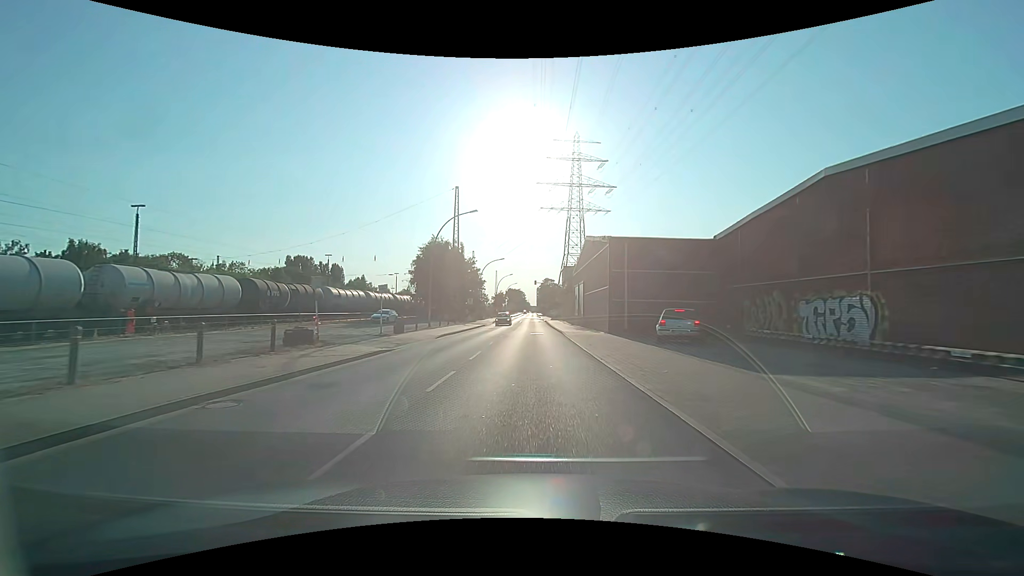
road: secondary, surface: asphalt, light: Day
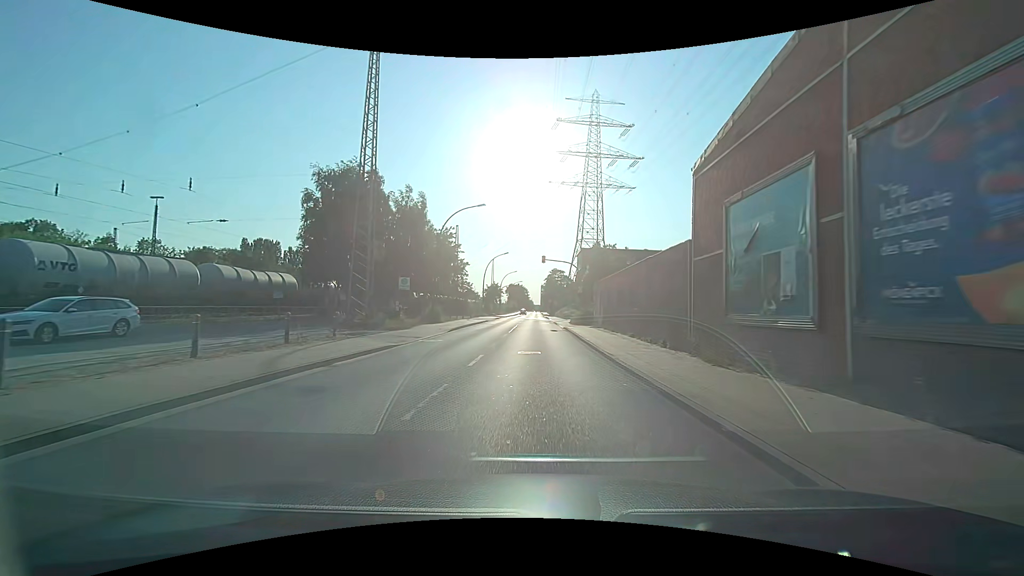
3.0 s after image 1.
(-0.2, +38.6) m; 0°
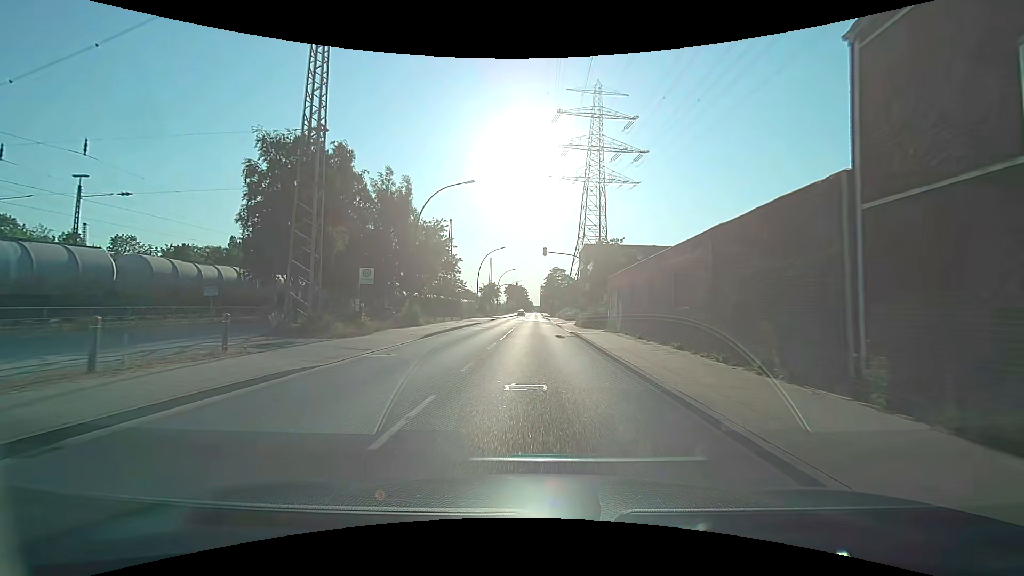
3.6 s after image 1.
(0.0, +7.4) m; 0°
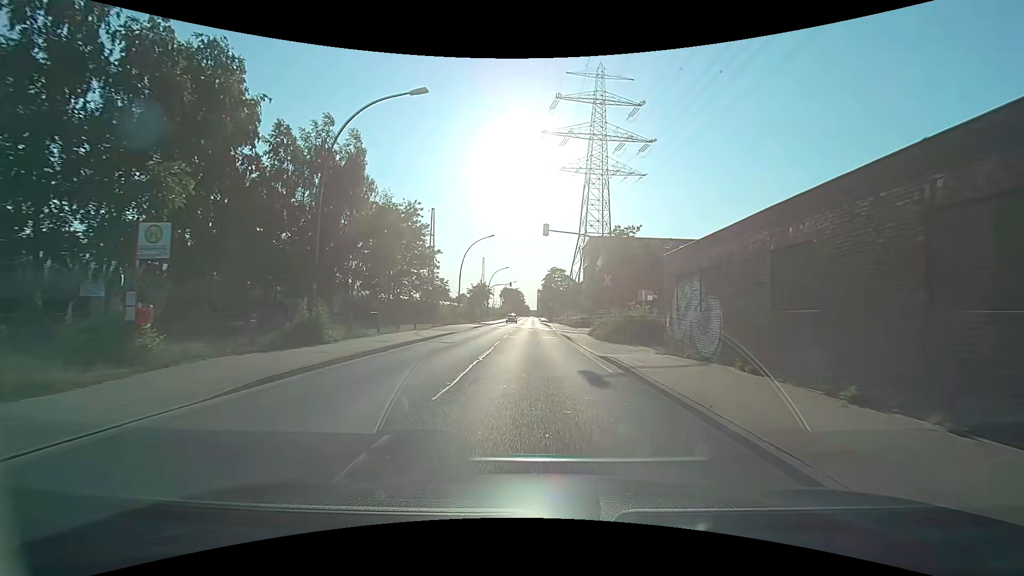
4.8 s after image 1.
(0.0, +14.3) m; 0°
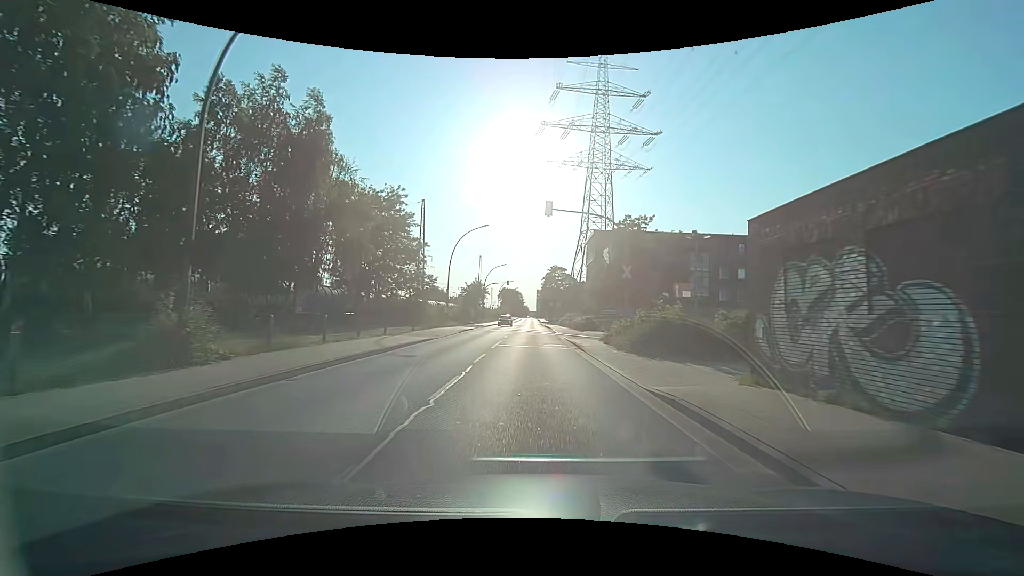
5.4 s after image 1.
(0.0, +6.8) m; 0°
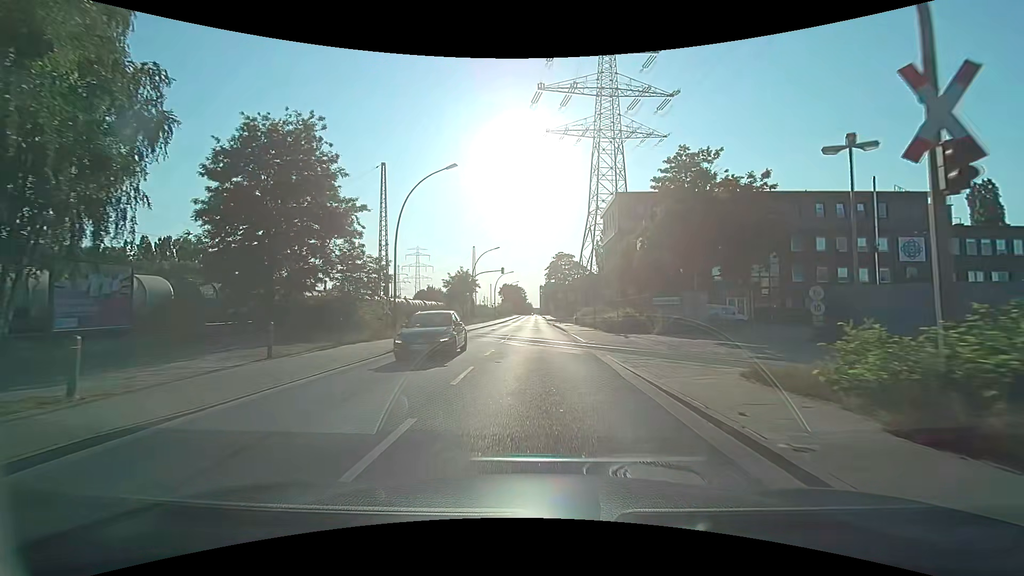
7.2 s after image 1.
(0.0, +19.4) m; 0°
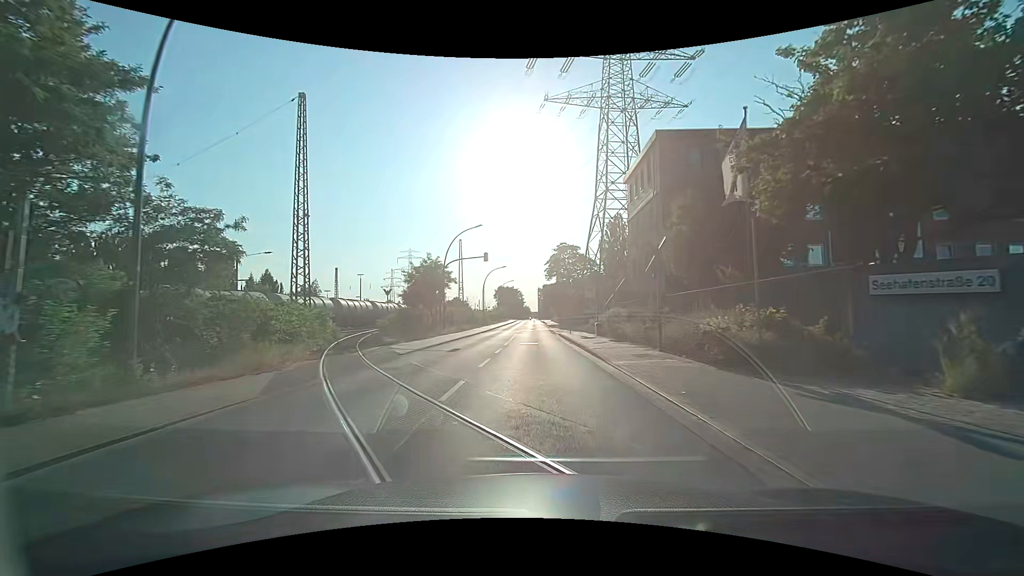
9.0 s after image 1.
(0.0, +19.4) m; 0°
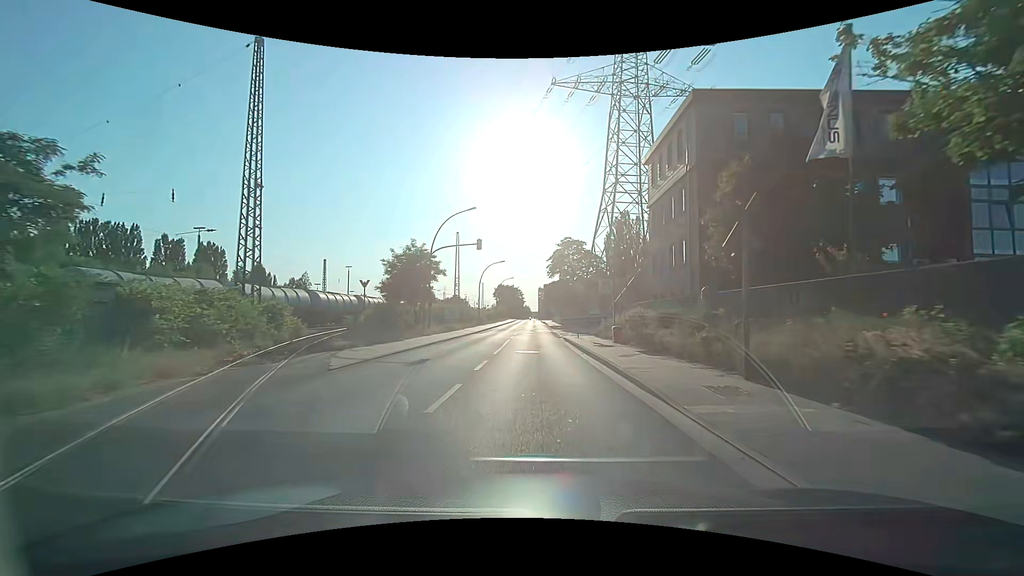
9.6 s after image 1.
(-0.1, +6.9) m; 0°
(0, +10) (0, +20) (0, +30) (0, +40) (0, +50) (0, +60) (0, +70) (-1, +80) (-1, +90) (-1, +100) m
